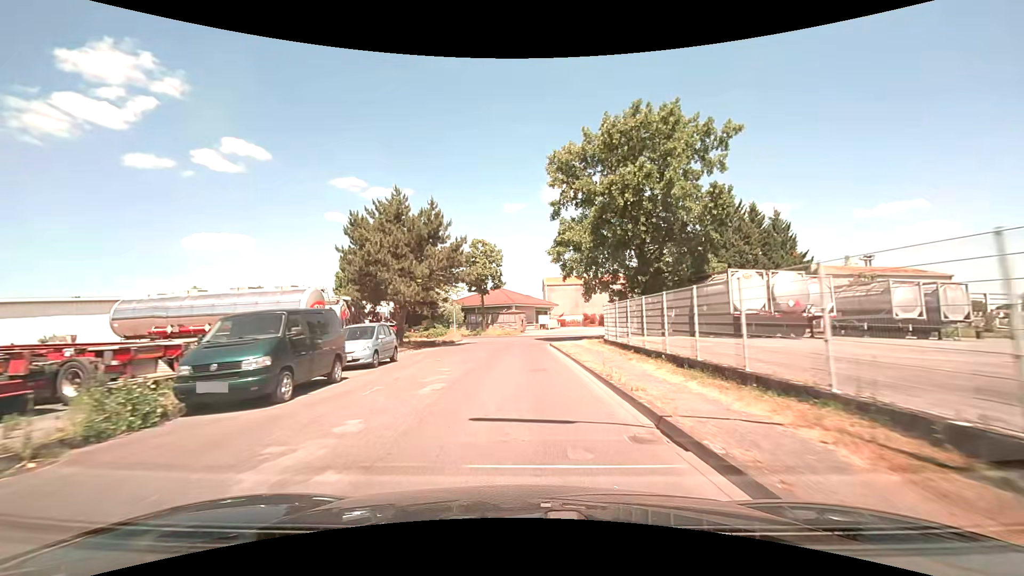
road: residential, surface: asphalt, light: Day
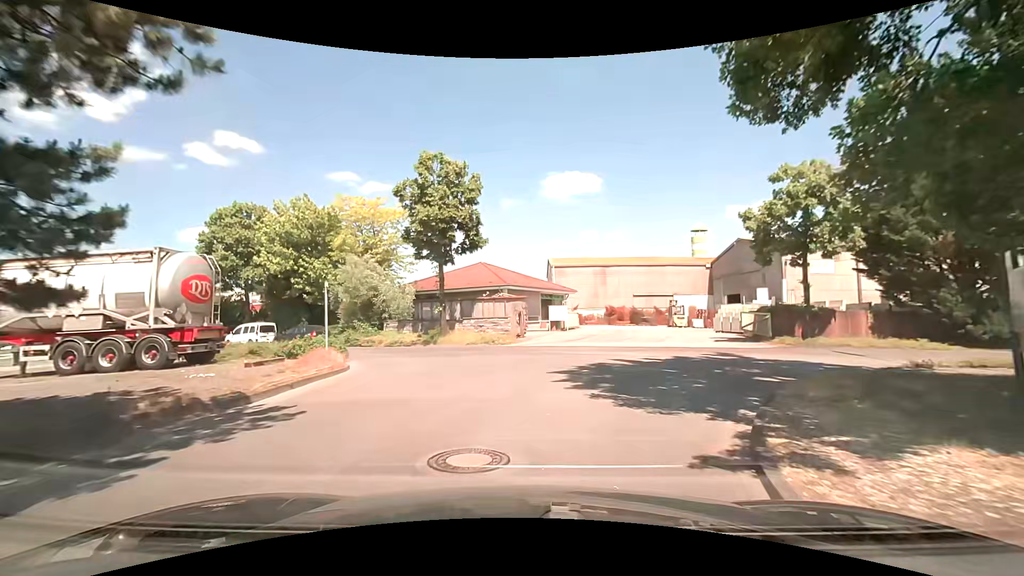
(+0.2, +27.5) m; +1°
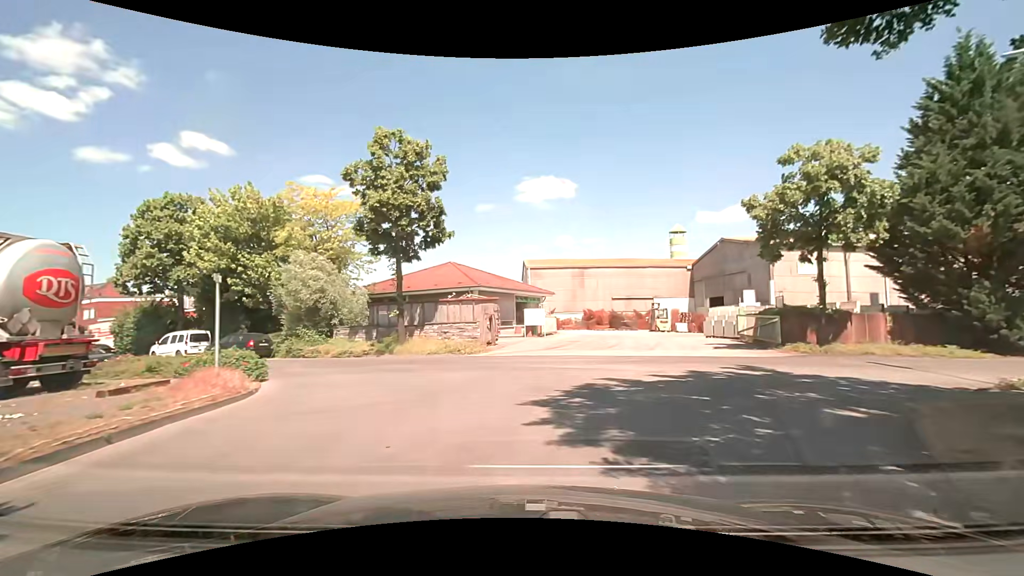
(+0.1, +3.8) m; +4°
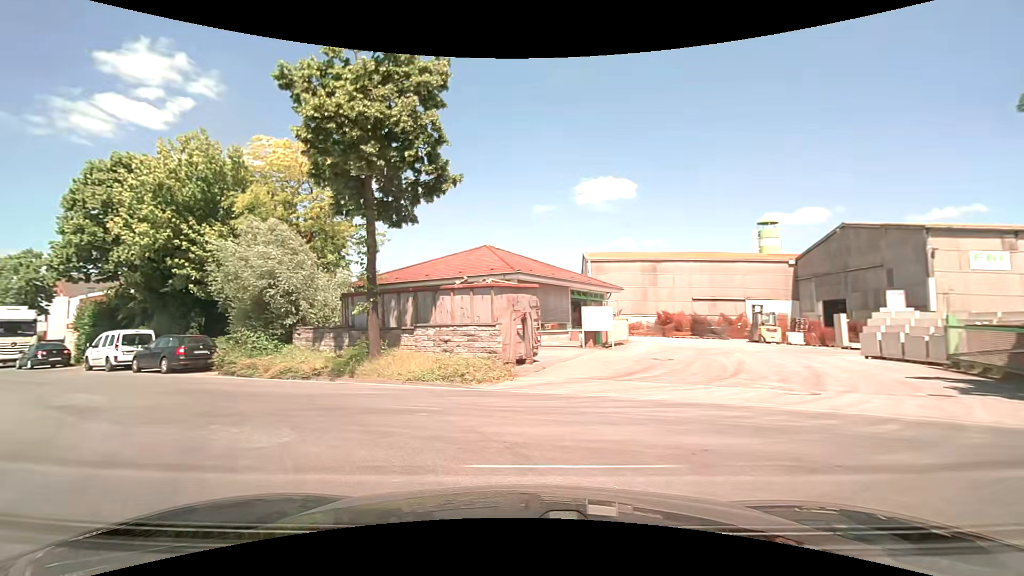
(+0.2, +10.0) m; -7°
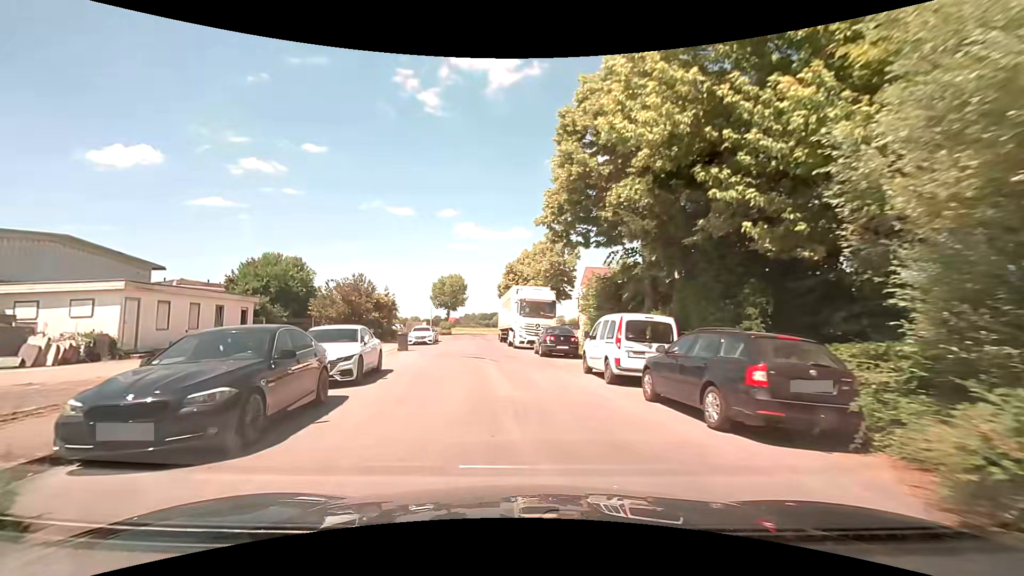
(-8.5, +13.4) m; -52°
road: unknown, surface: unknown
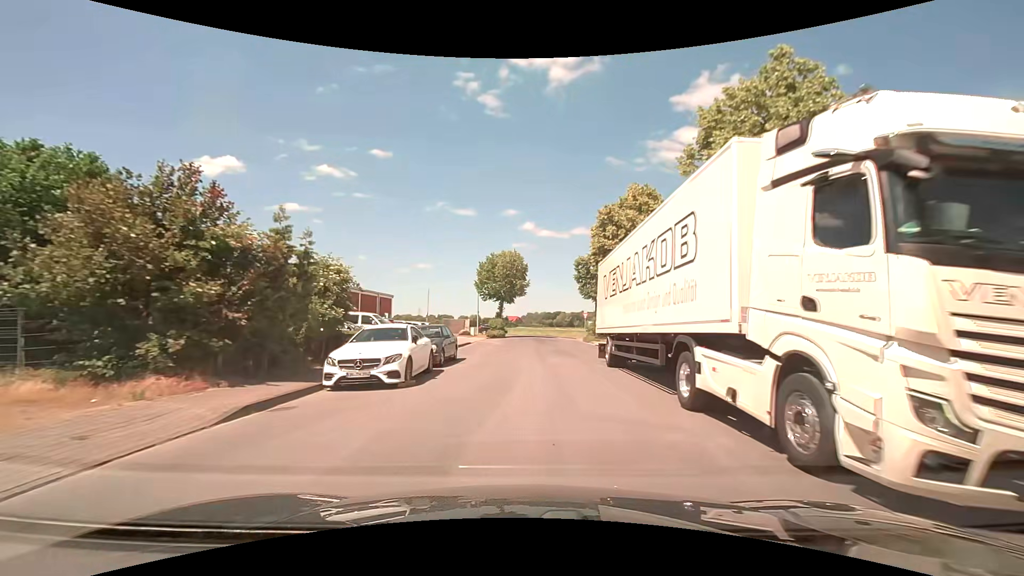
(-2.6, +27.5) m; -7°
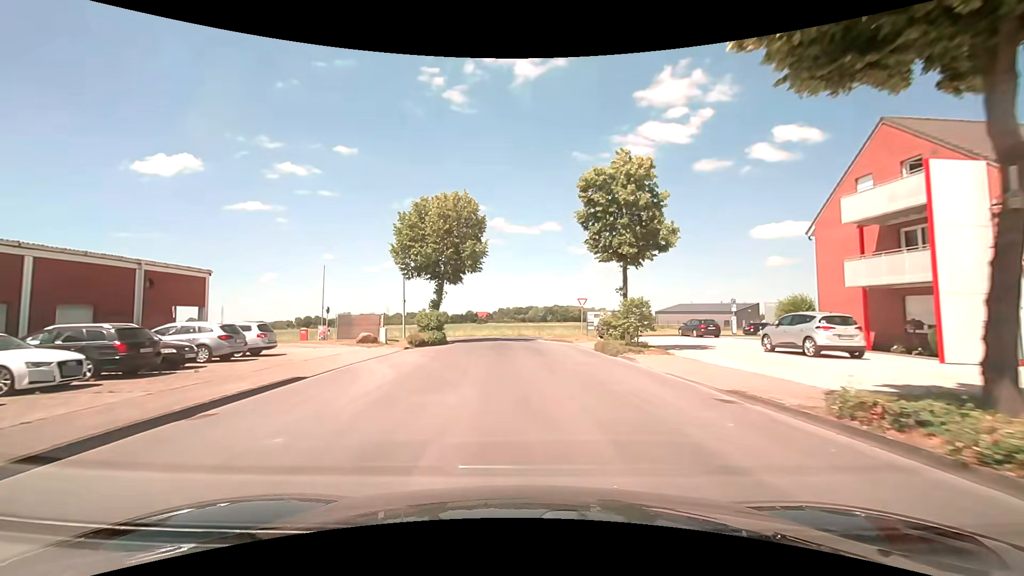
(+0.9, +26.1) m; +3°
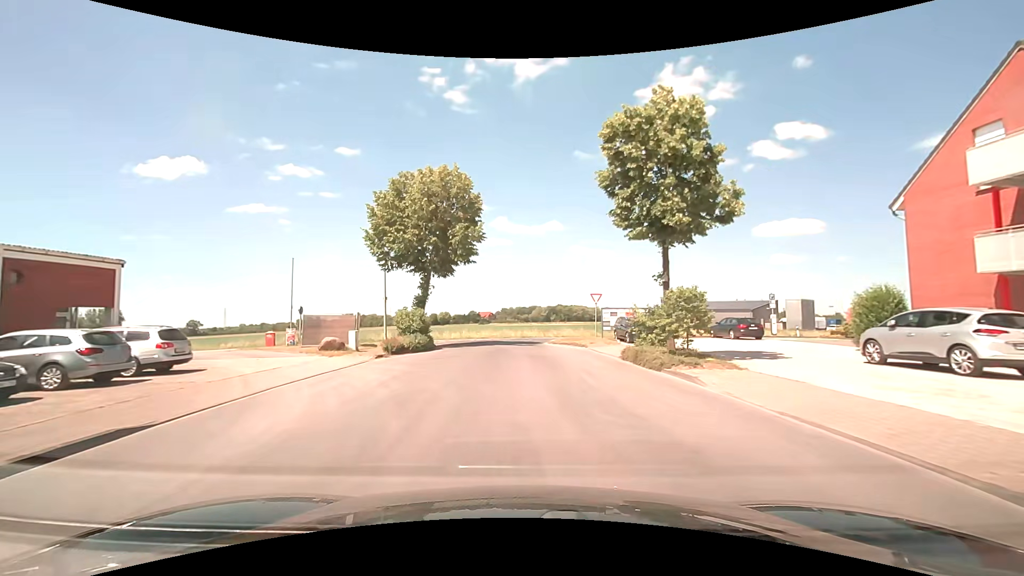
(0.0, +5.9) m; -1°
(0, +10) (0, +20) (-1, +30) (+1, +40) (+9, +45) (+19, +48) (+29, +50) (+39, +52) (+48, +55) (+58, +58) m
